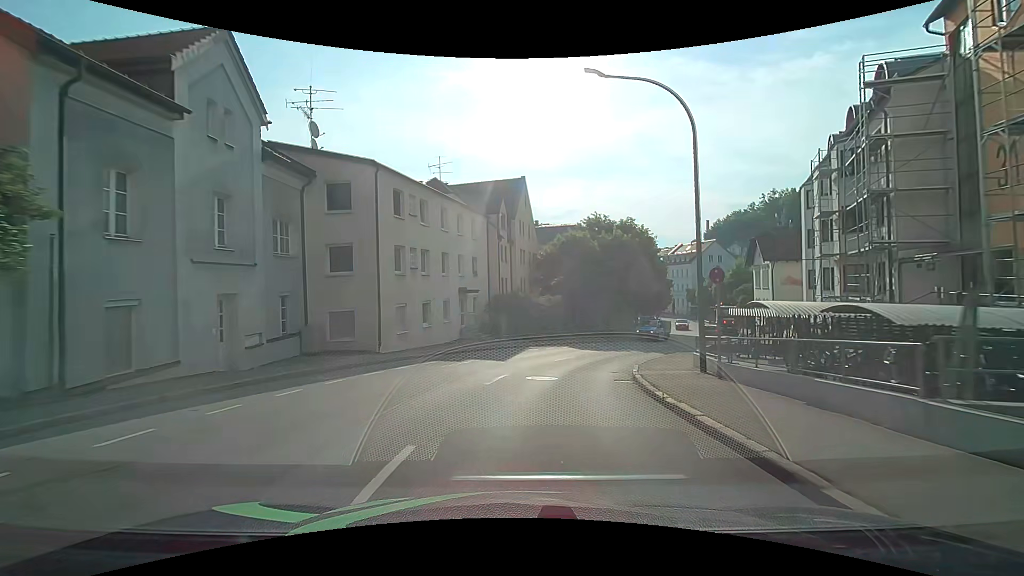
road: tertiary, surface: asphalt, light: Day
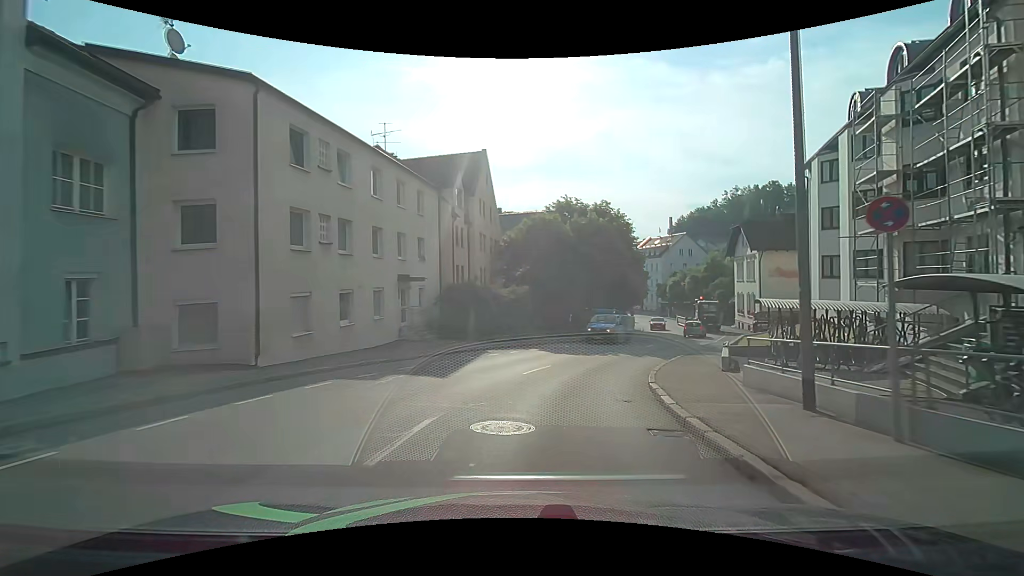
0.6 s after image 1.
(+0.2, +6.8) m; +4°
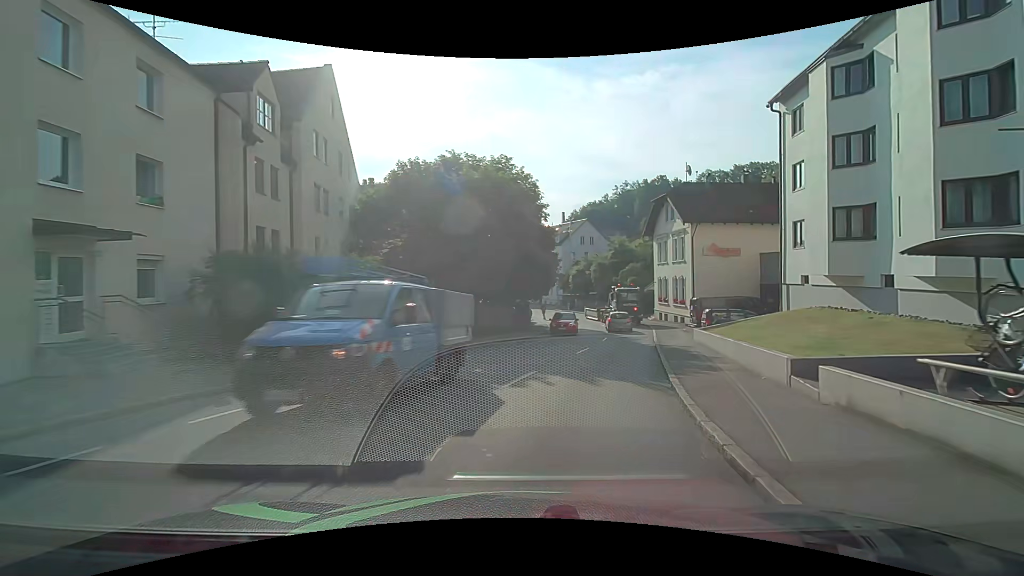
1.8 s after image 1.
(+1.4, +12.6) m; +12°
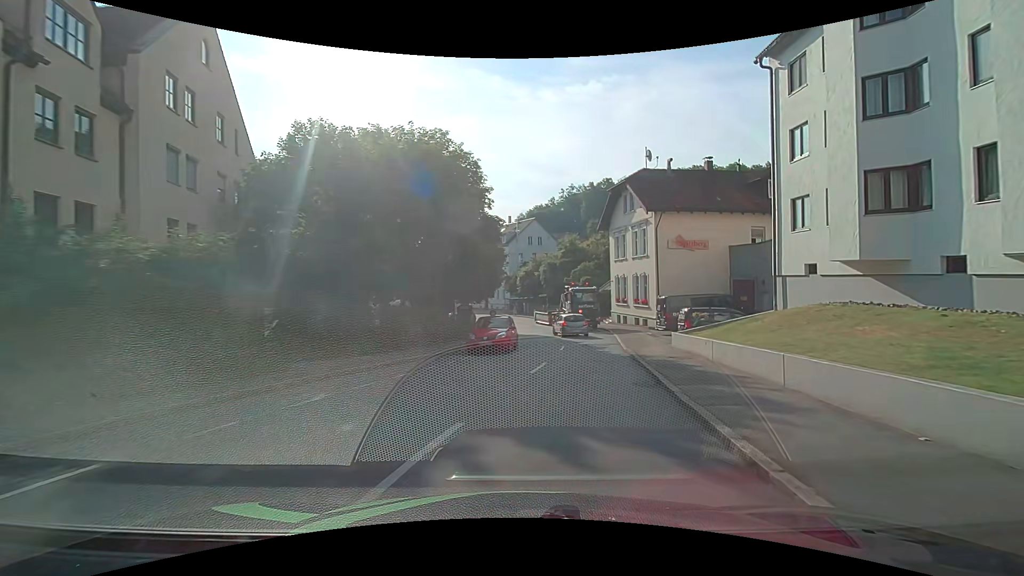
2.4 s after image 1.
(+0.3, +5.8) m; +5°
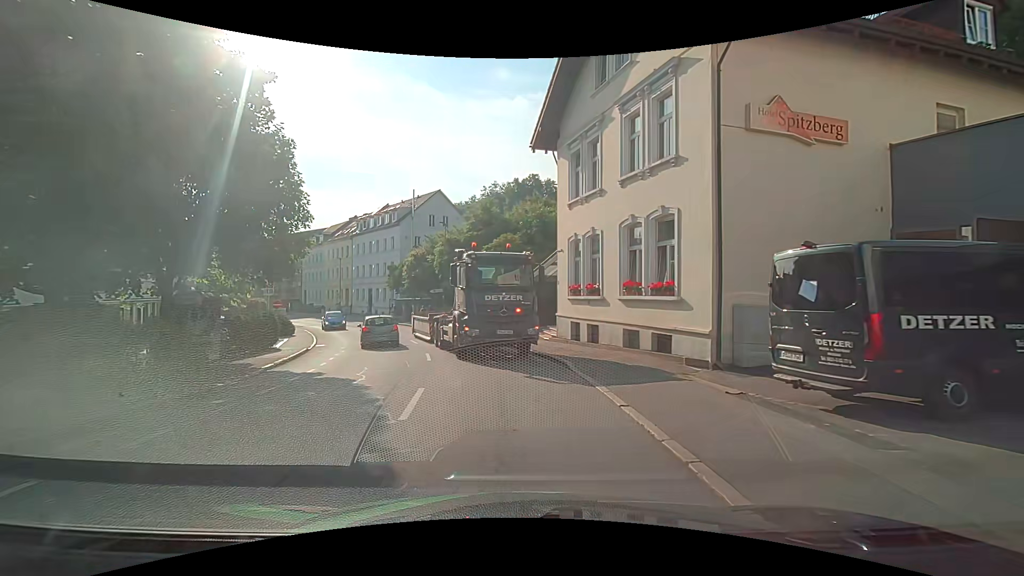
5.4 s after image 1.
(+3.3, +22.9) m; +9°
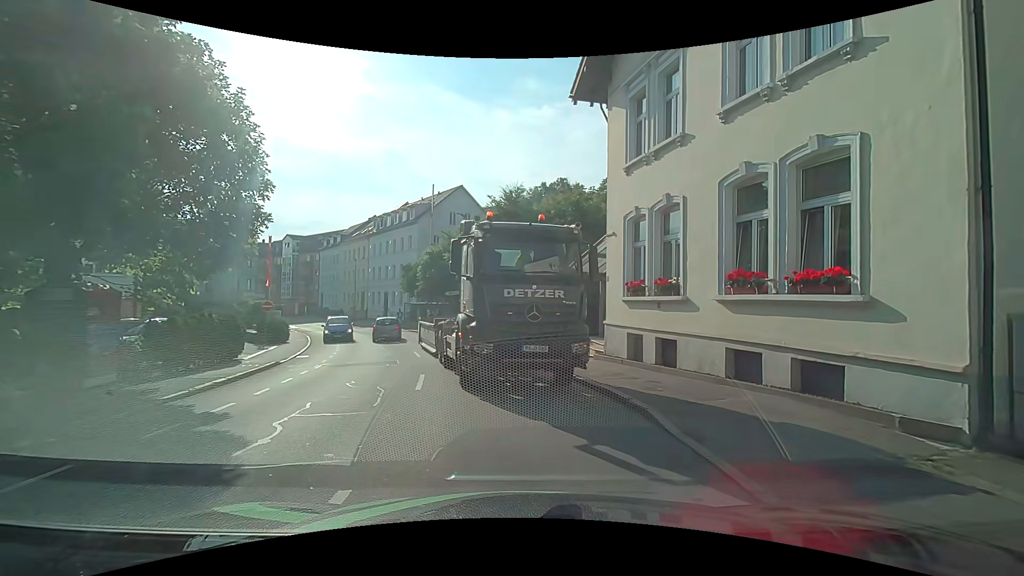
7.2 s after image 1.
(0.0, +5.1) m; 0°
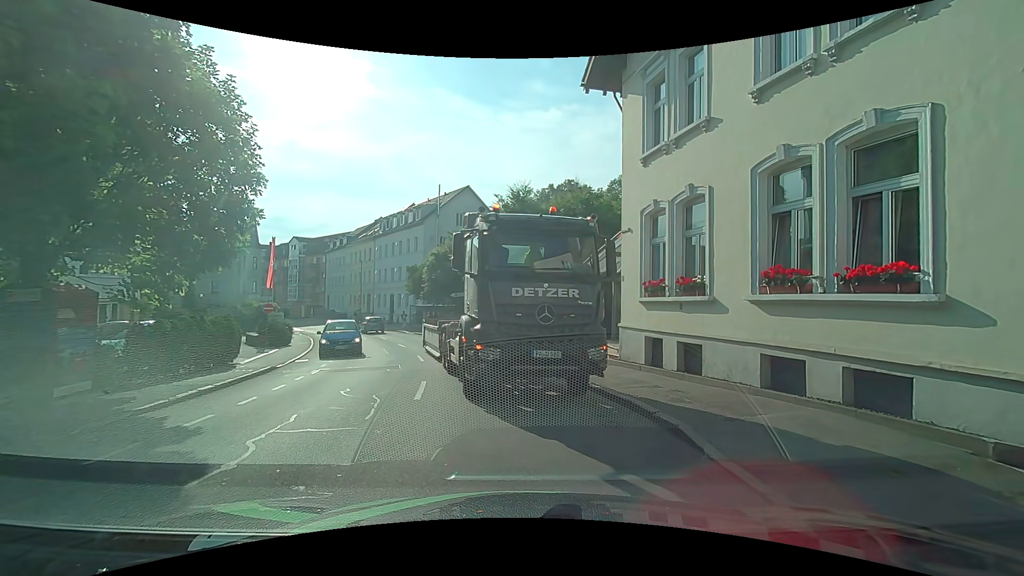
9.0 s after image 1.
(0.0, +0.9) m; 0°
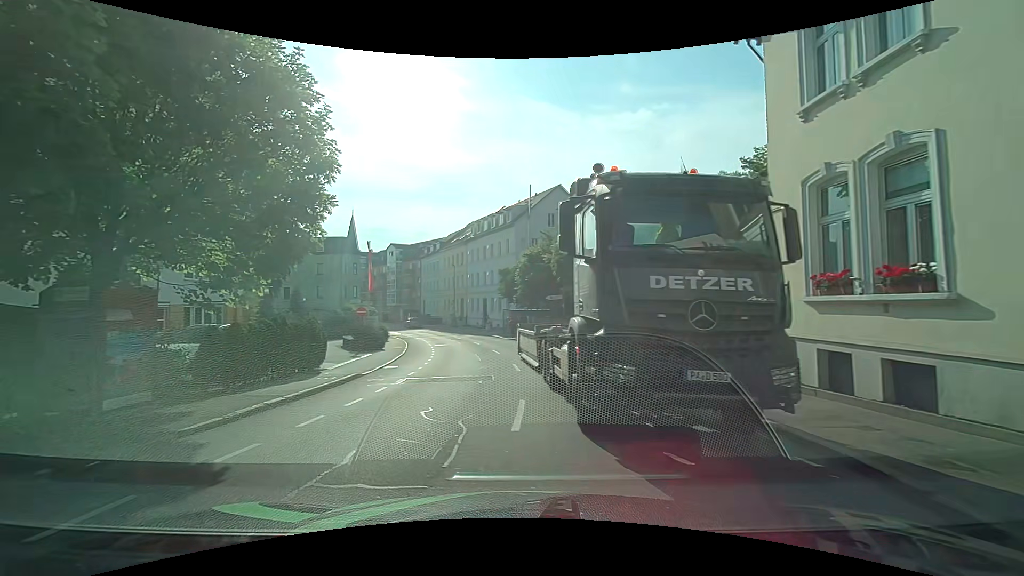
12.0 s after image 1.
(-0.3, +2.8) m; -13°
